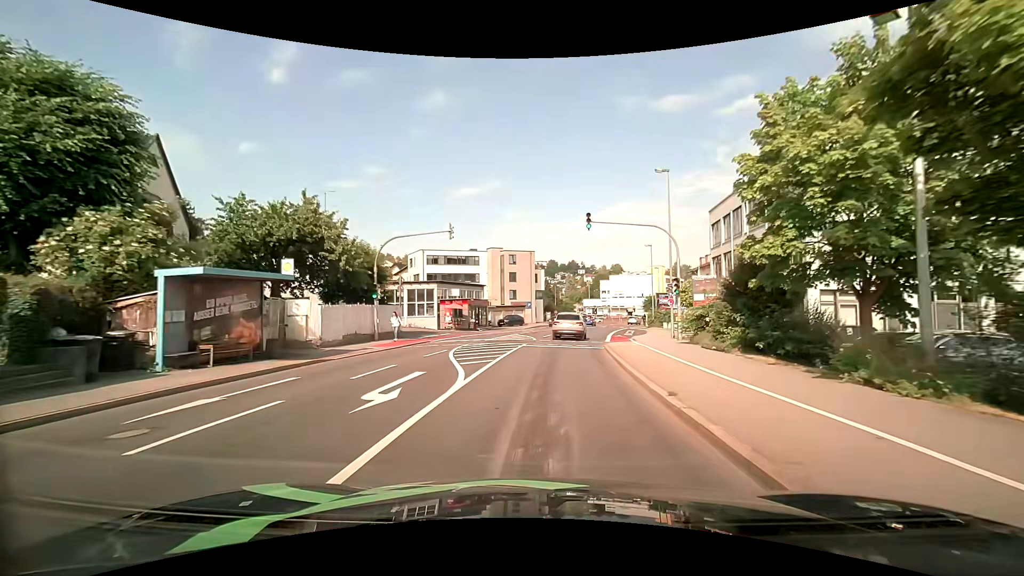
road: tertiary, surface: asphalt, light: Day
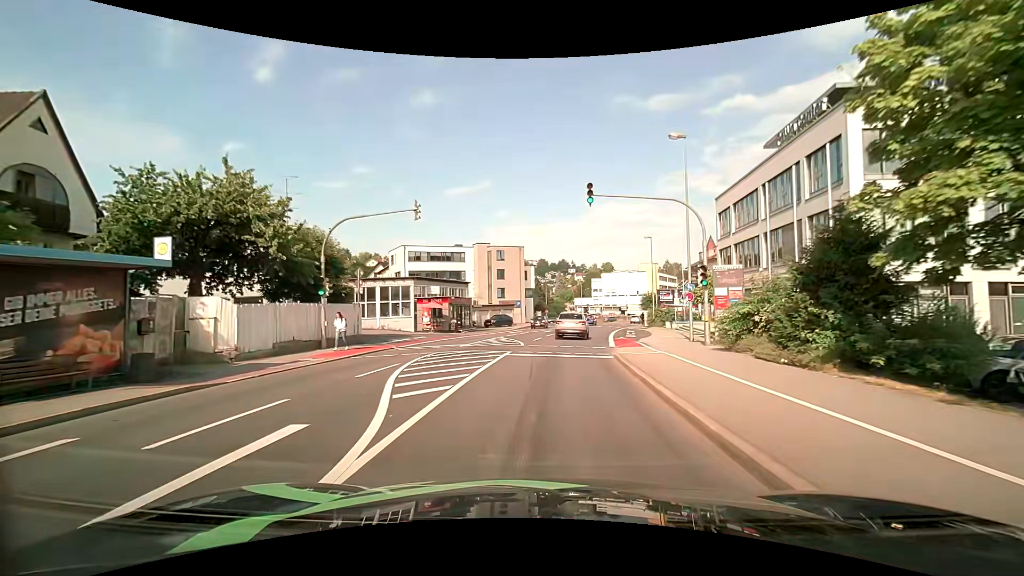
(0.0, +5.6) m; +1°
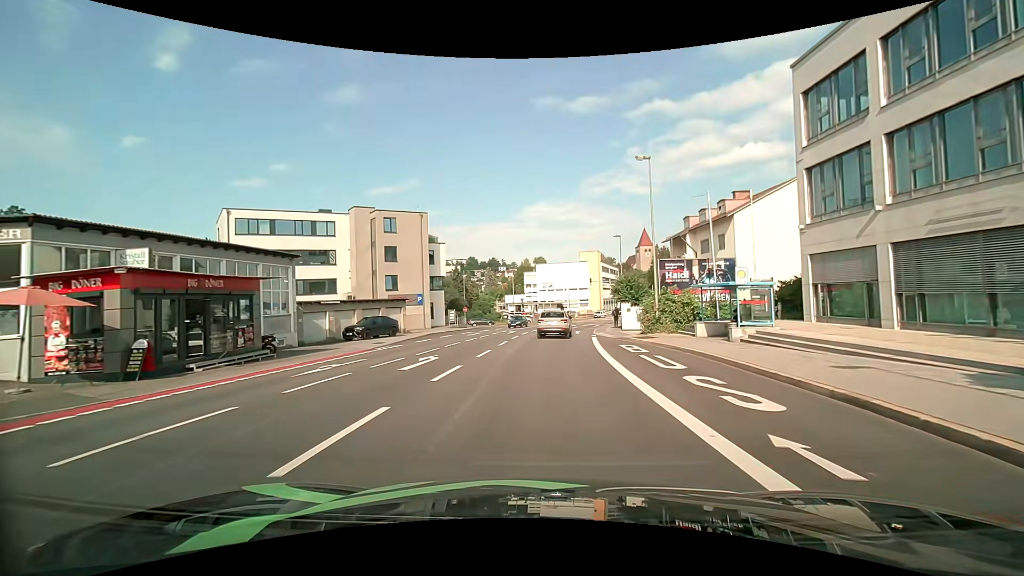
(+1.5, +28.6) m; +7°
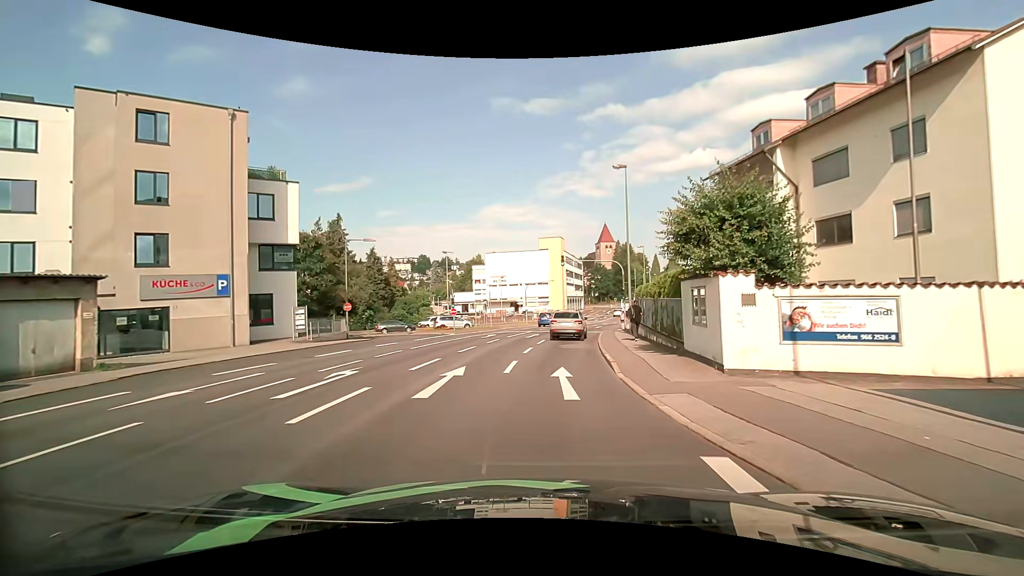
(+1.3, +27.9) m; +5°
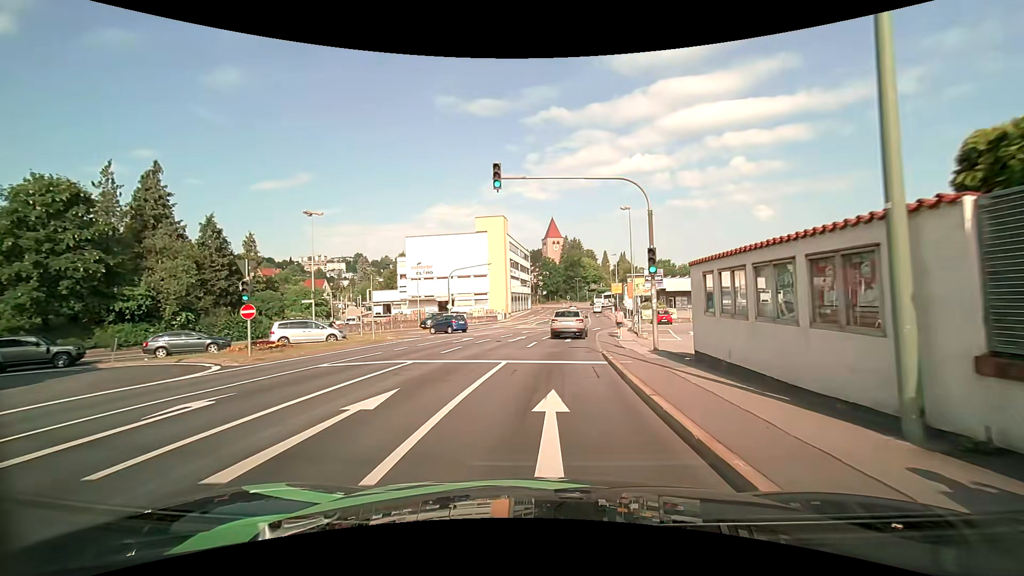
(+1.5, +25.6) m; +6°
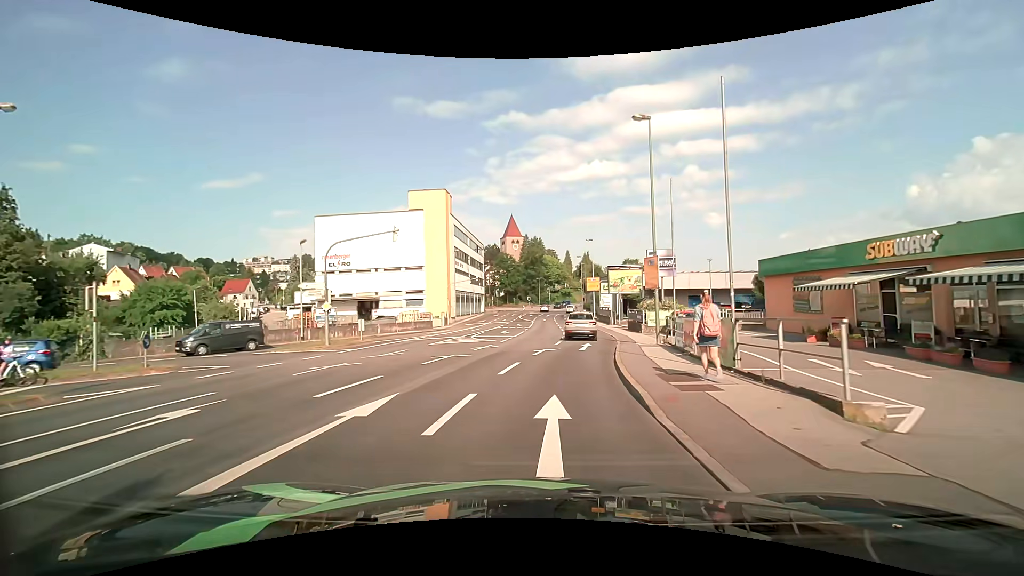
(+1.0, +20.9) m; +4°
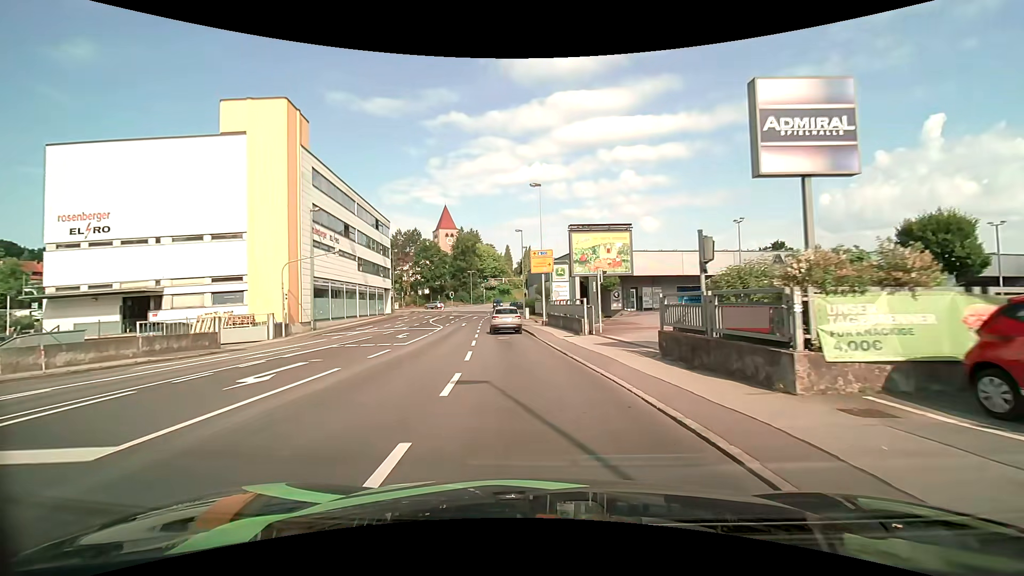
(+2.6, +27.3) m; +8°
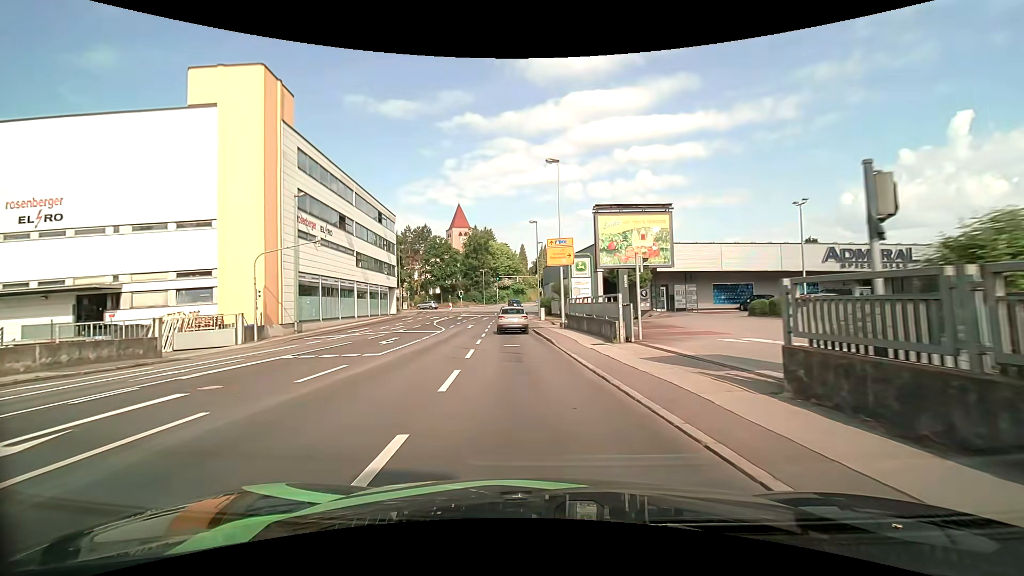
(-0.1, +5.8) m; -2°
